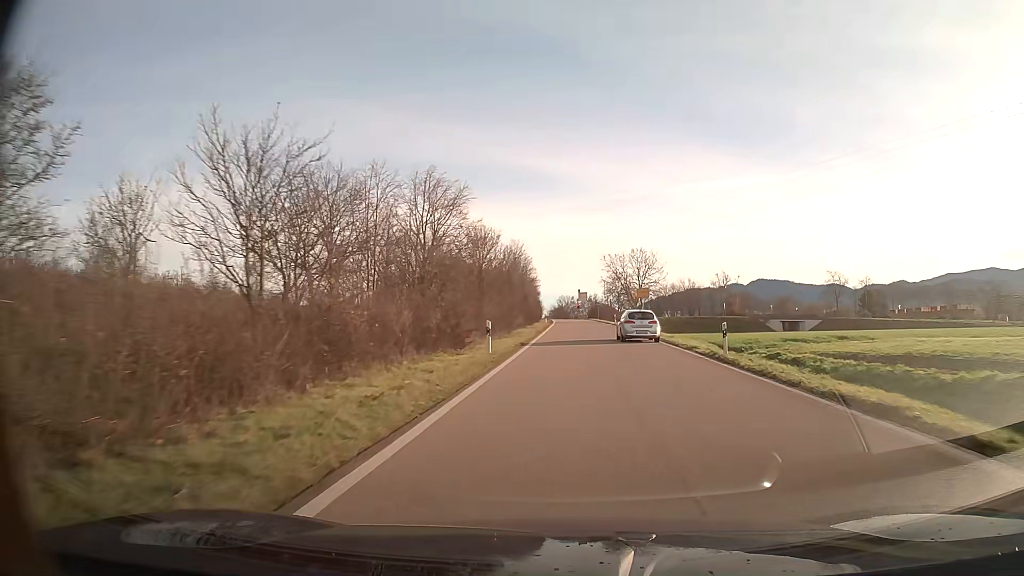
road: trunk_link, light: Day
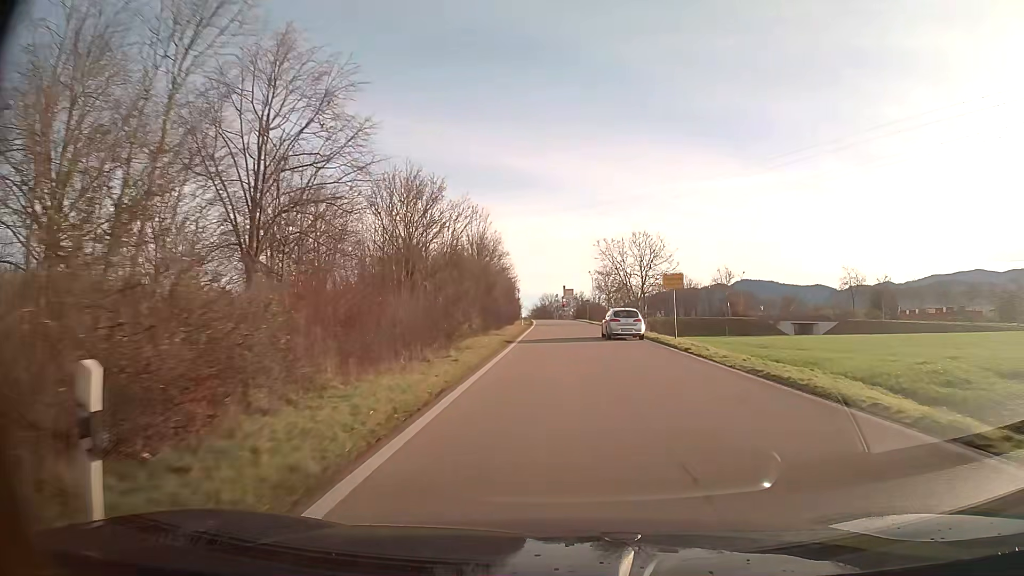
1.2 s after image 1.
(+0.2, +17.4) m; +1°
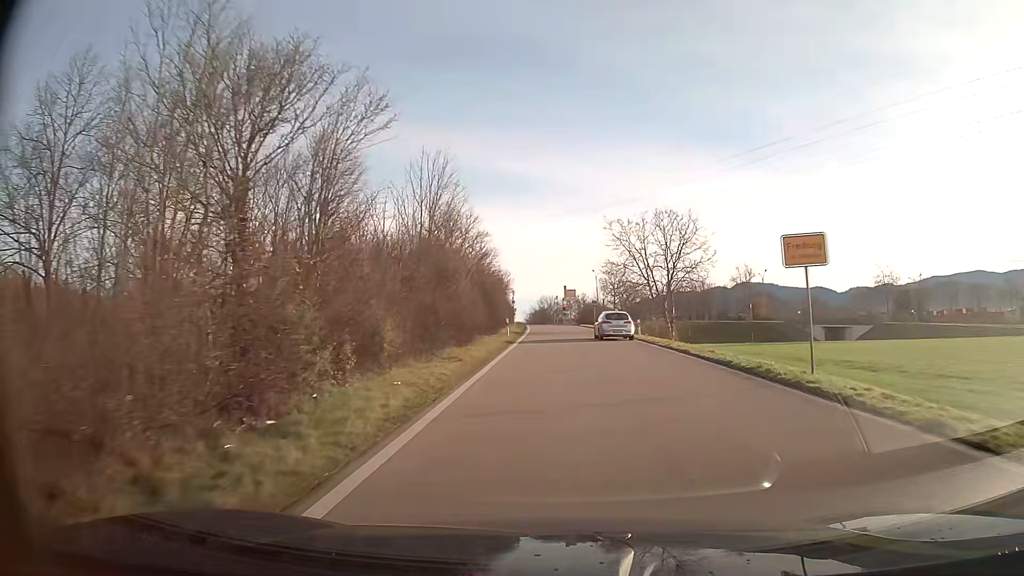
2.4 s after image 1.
(0.0, +15.5) m; 0°
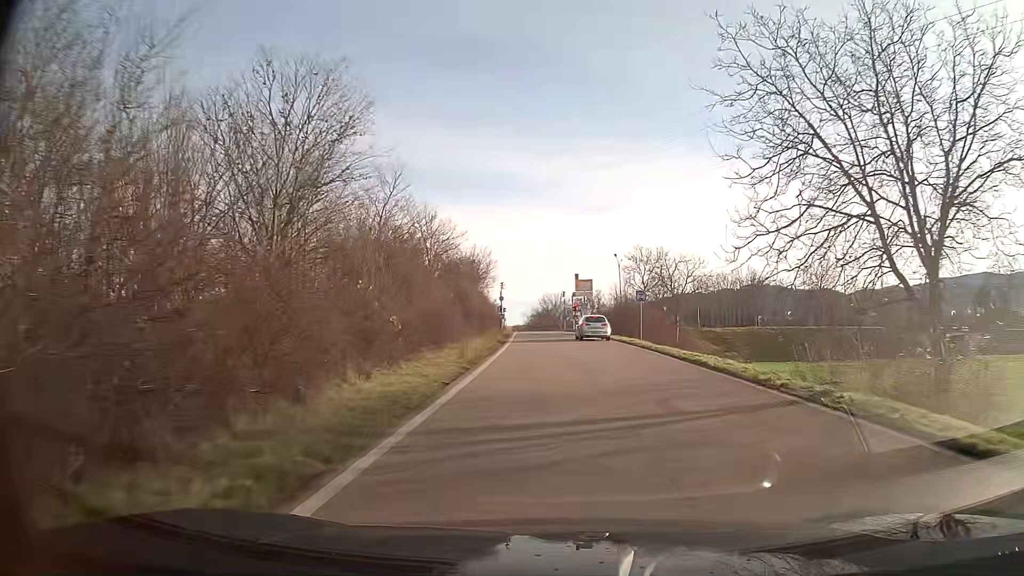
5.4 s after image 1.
(-0.1, +36.0) m; -1°
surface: asphalt
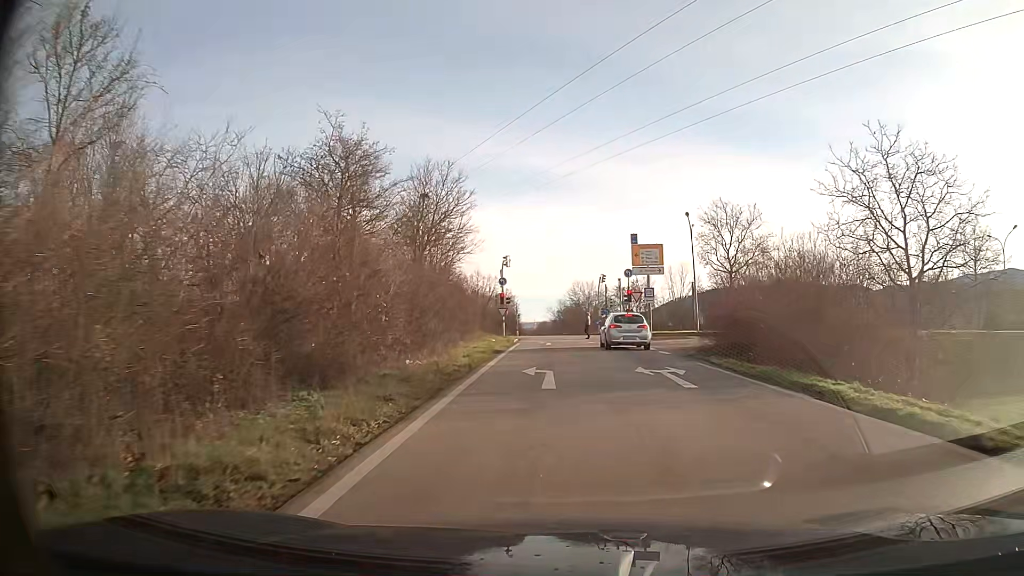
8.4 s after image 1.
(-0.7, +32.9) m; -2°
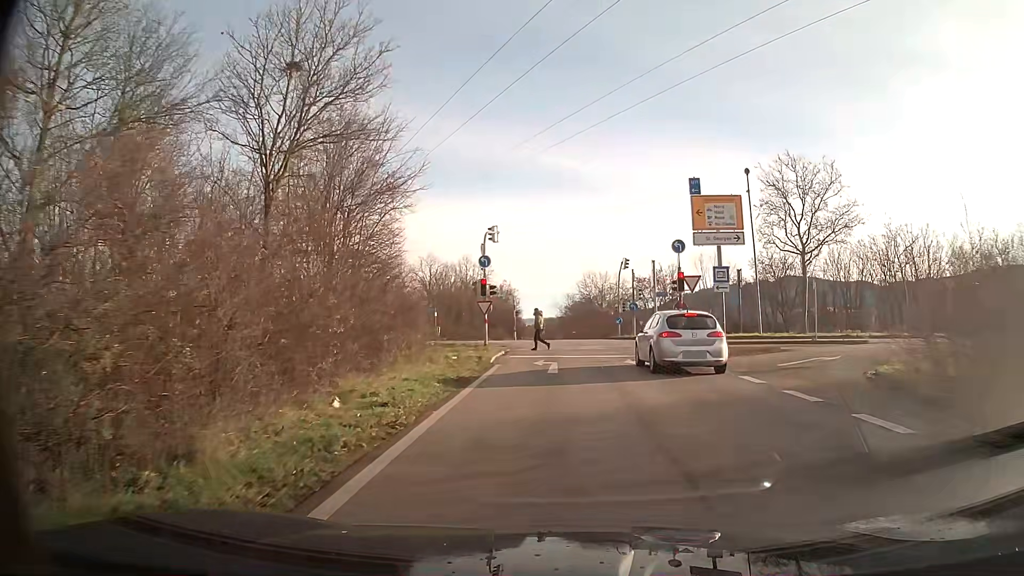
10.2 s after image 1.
(-0.1, +15.8) m; 0°
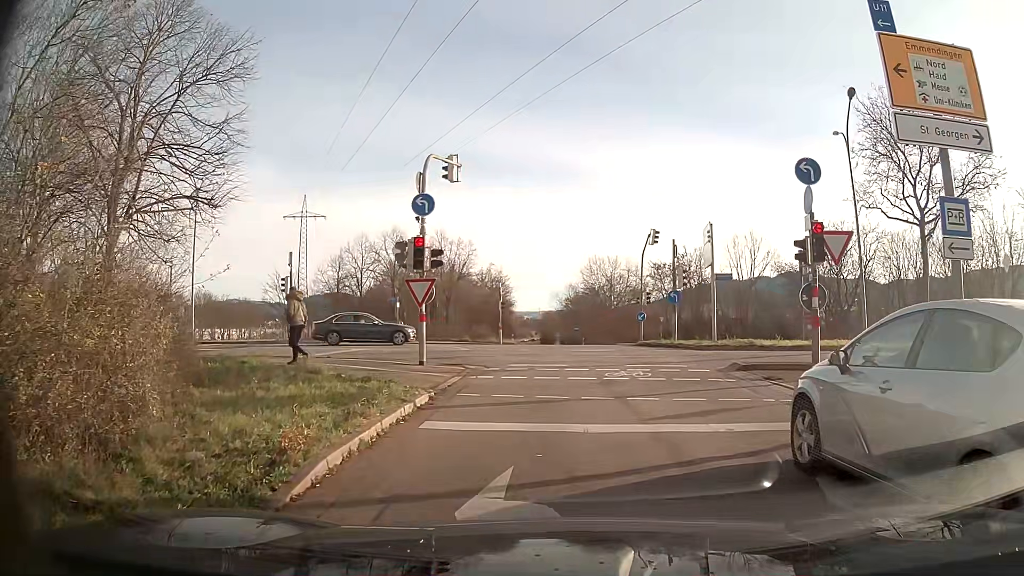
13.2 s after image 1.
(0.0, +14.4) m; 0°
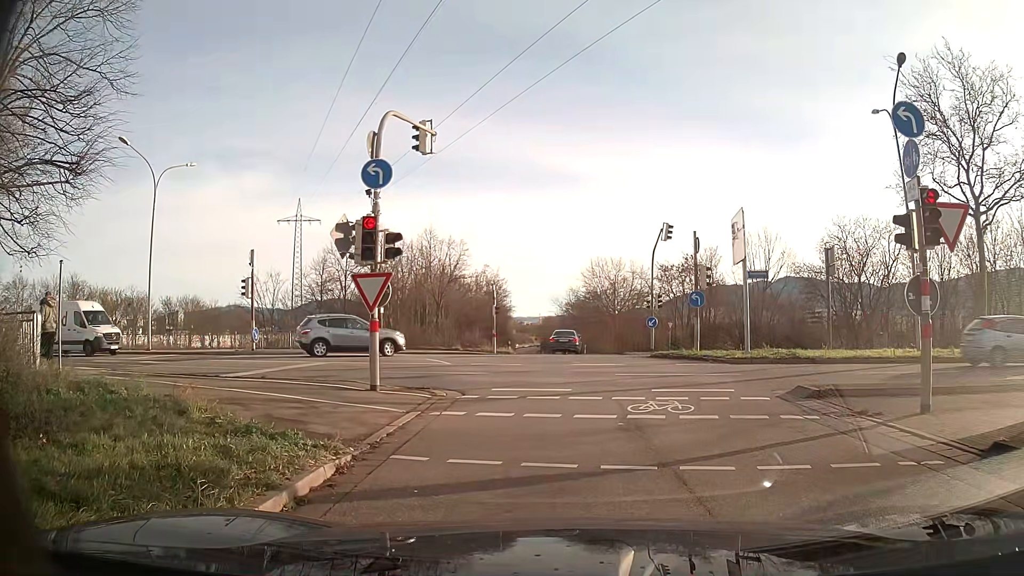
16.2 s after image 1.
(0.0, +4.3) m; 0°
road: primary_link
